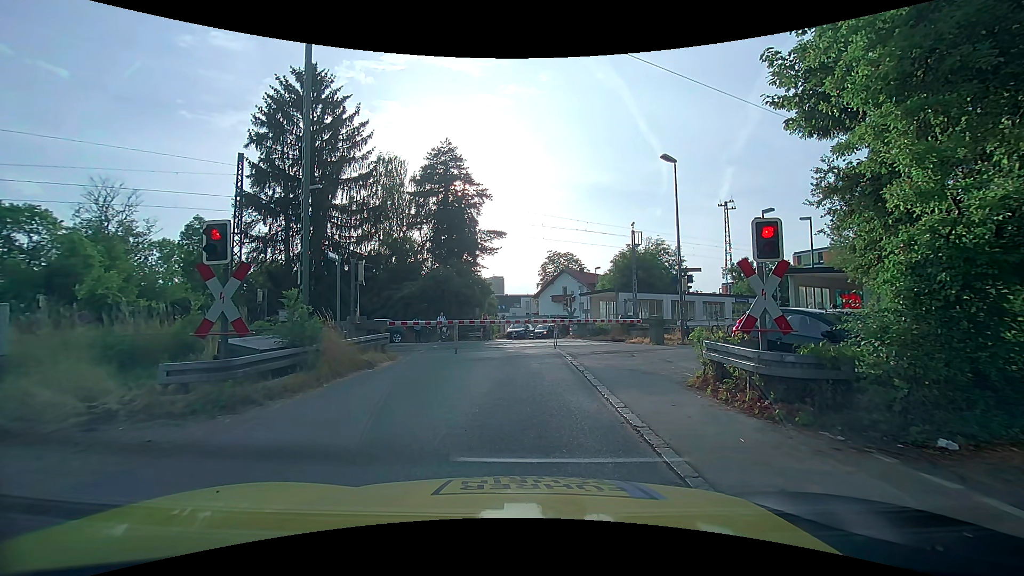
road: unclassified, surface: asphalt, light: Day
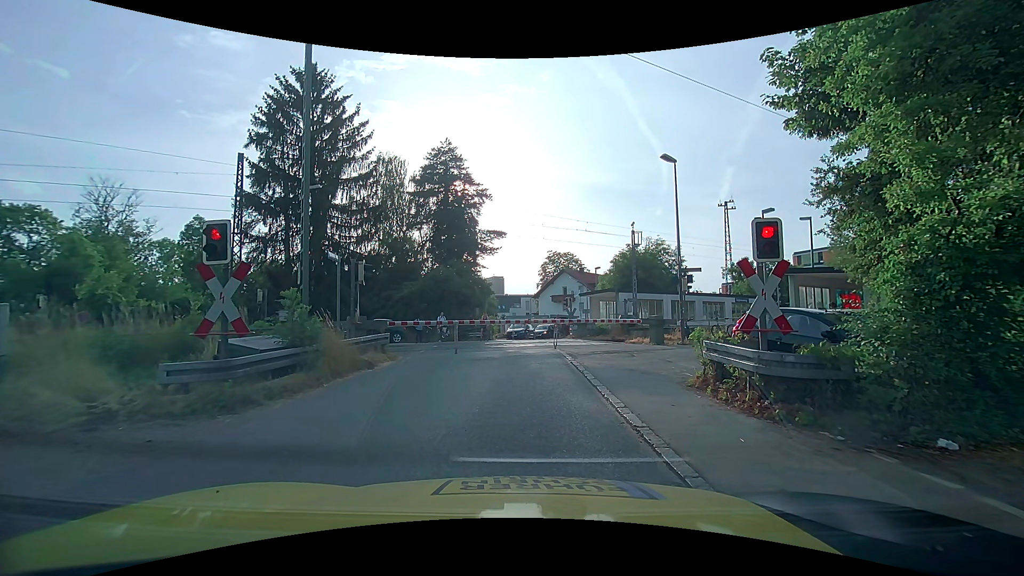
(0.0, 0.0) m; 0°
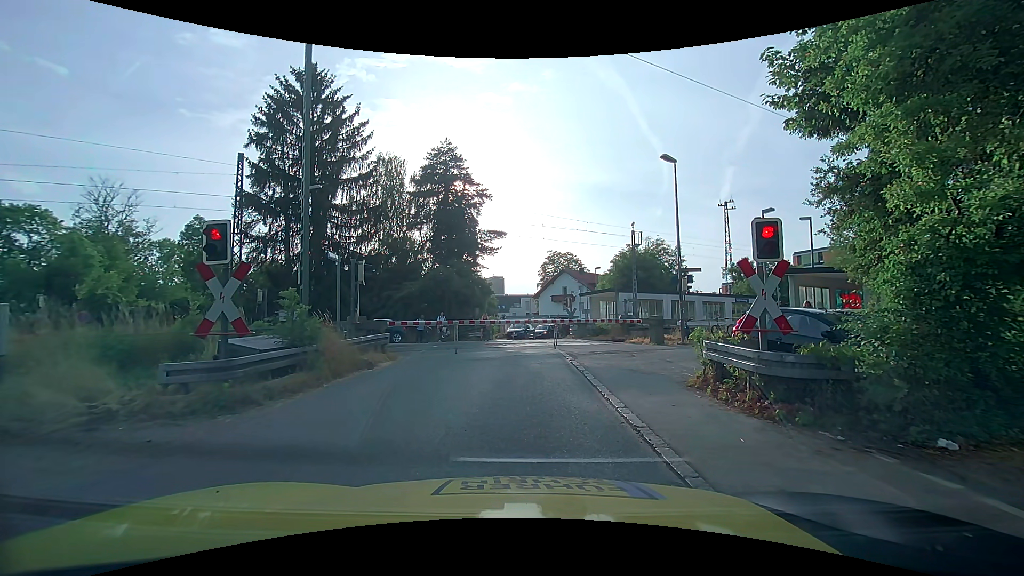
(0.0, 0.0) m; 0°
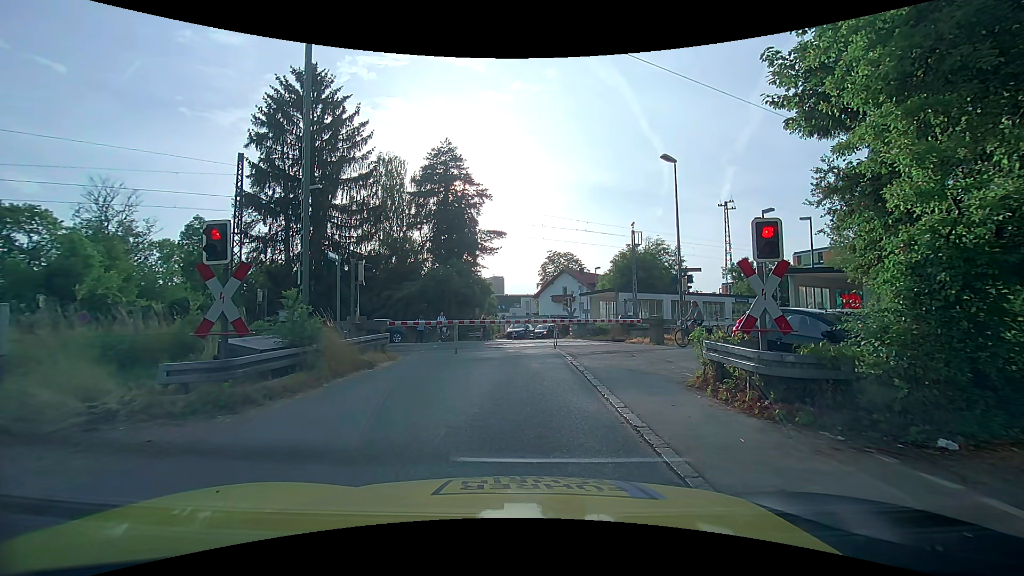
(0.0, 0.0) m; 0°
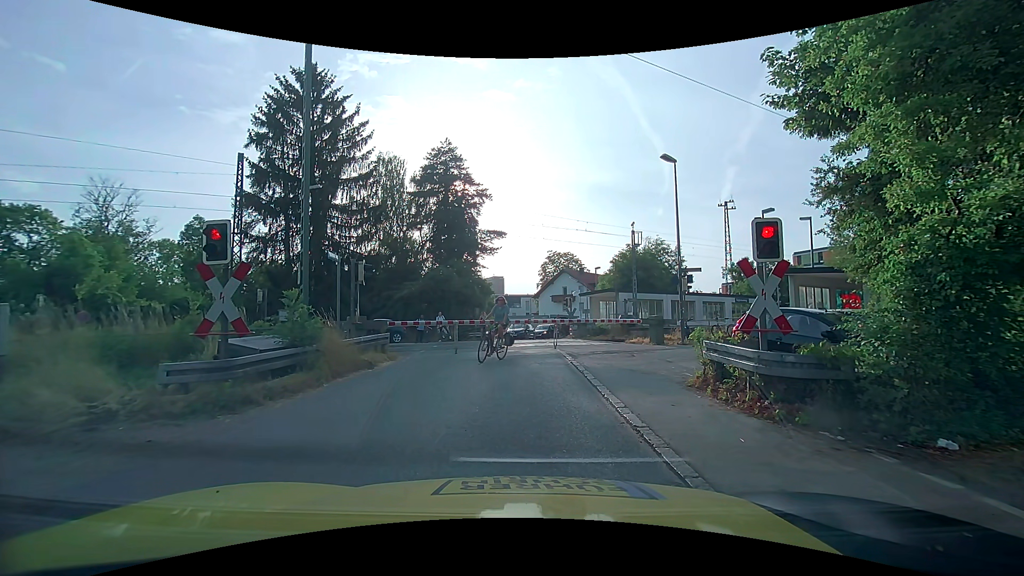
(0.0, 0.0) m; 0°
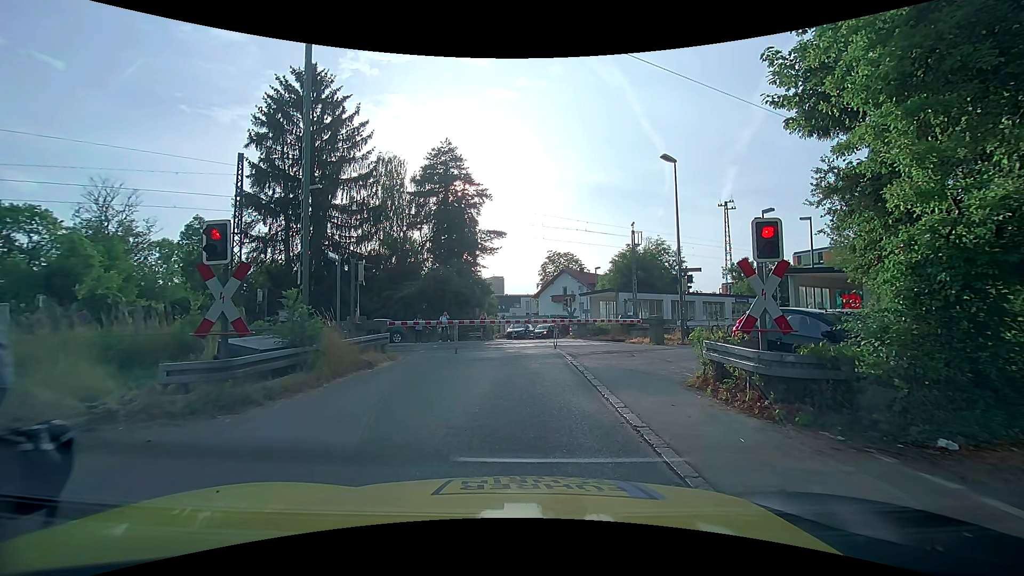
(0.0, 0.0) m; 0°
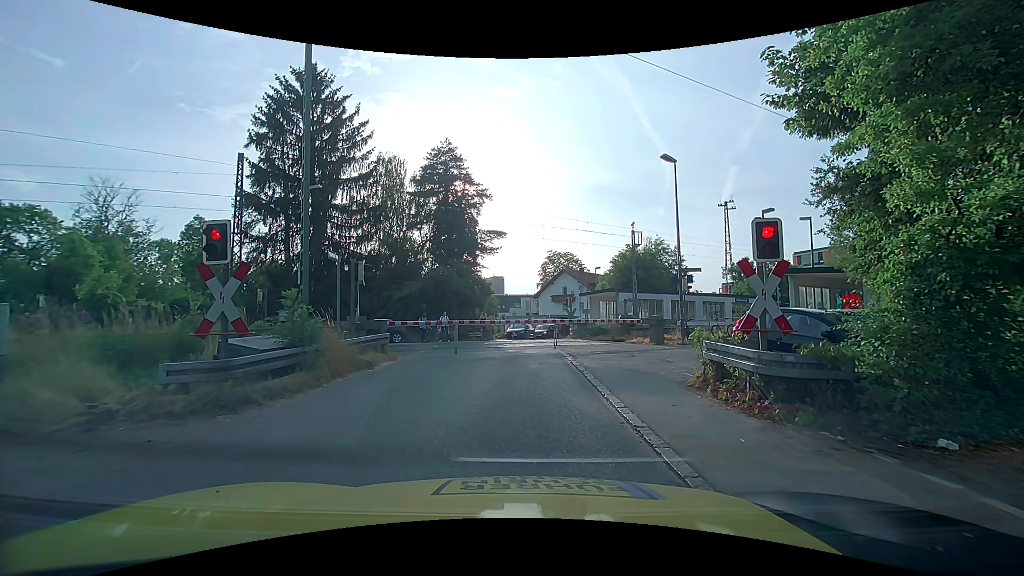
(0.0, 0.0) m; 0°
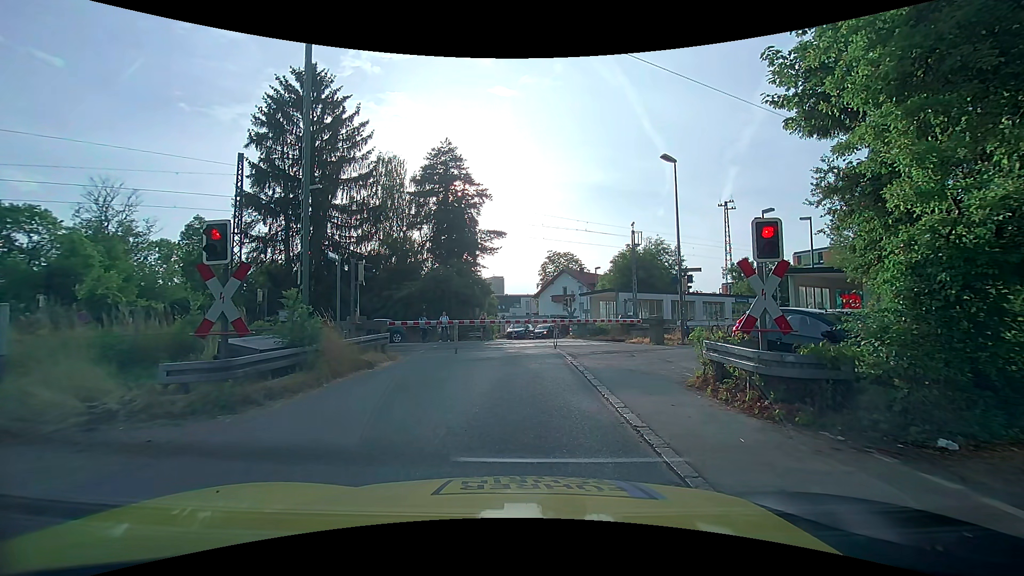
(0.0, 0.0) m; 0°
